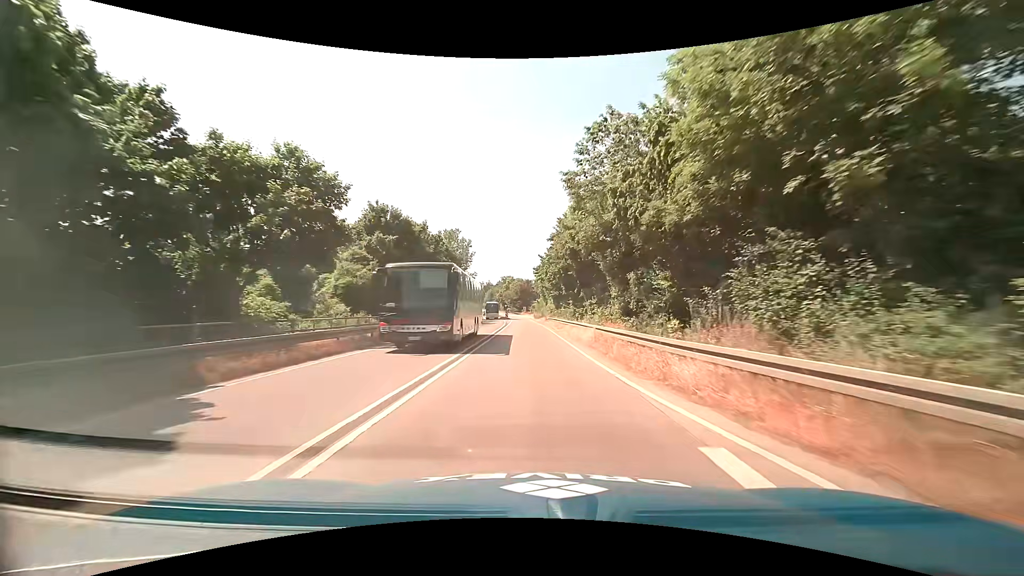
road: trunk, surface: asphalt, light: Day
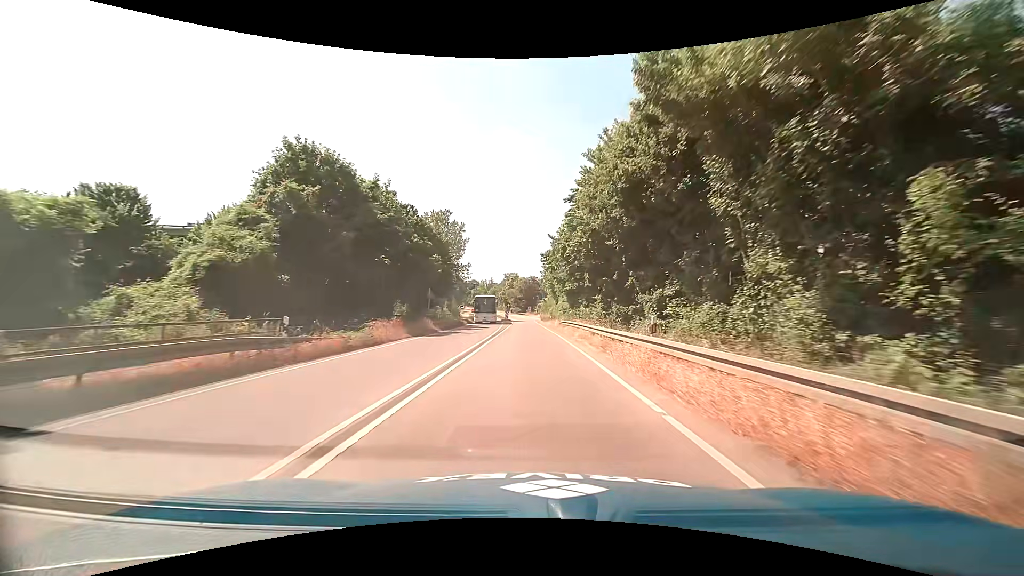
(0.0, +18.8) m; 0°
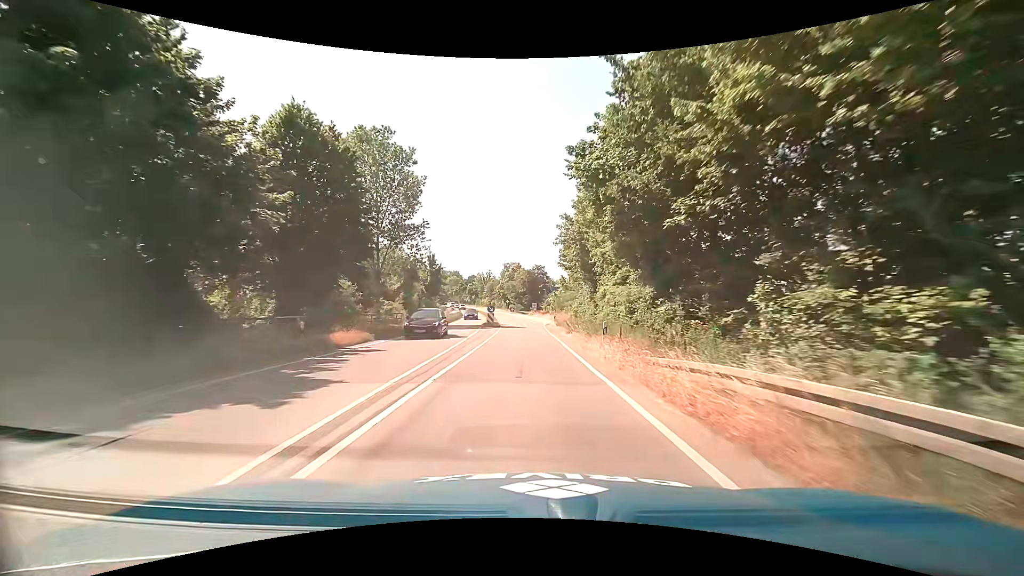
(-0.4, +37.1) m; 0°
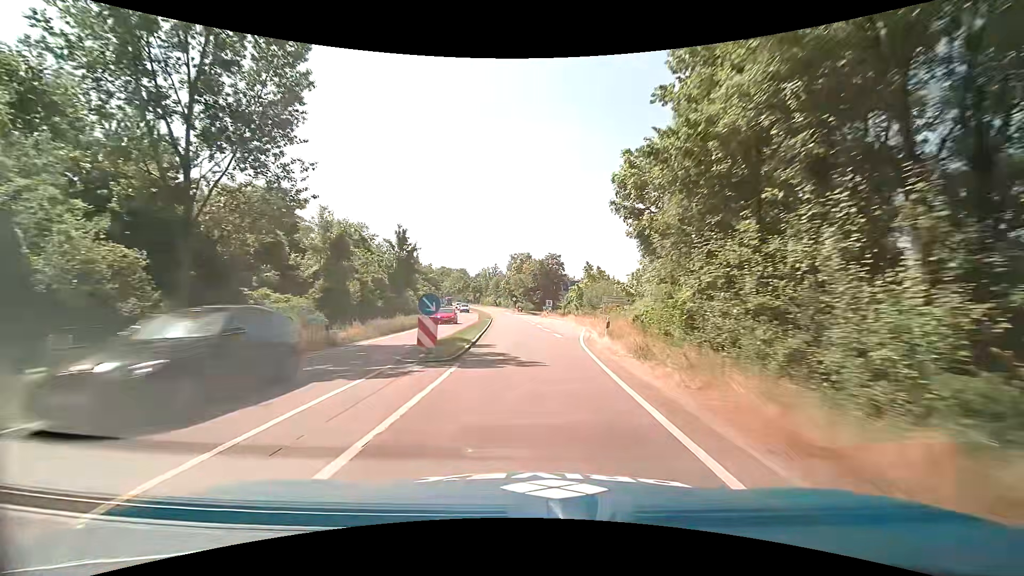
(-0.5, +27.3) m; -2°
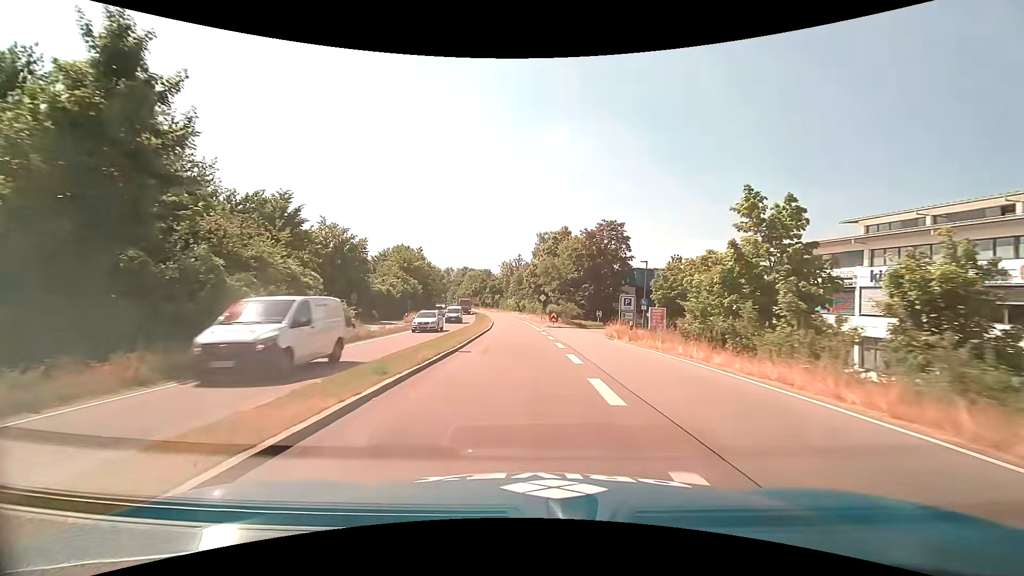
(-1.1, +45.7) m; -3°
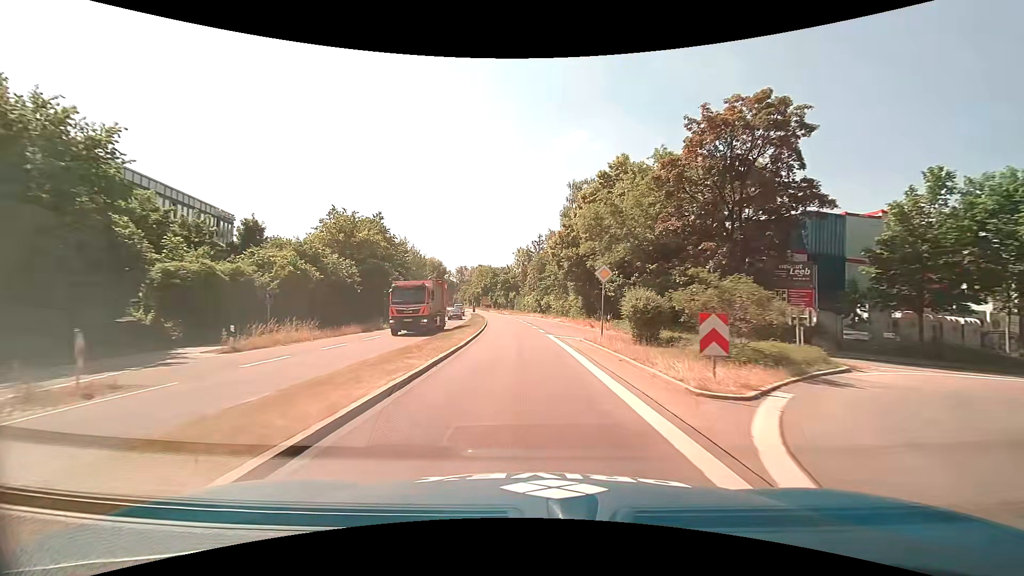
(-0.9, +36.5) m; -3°
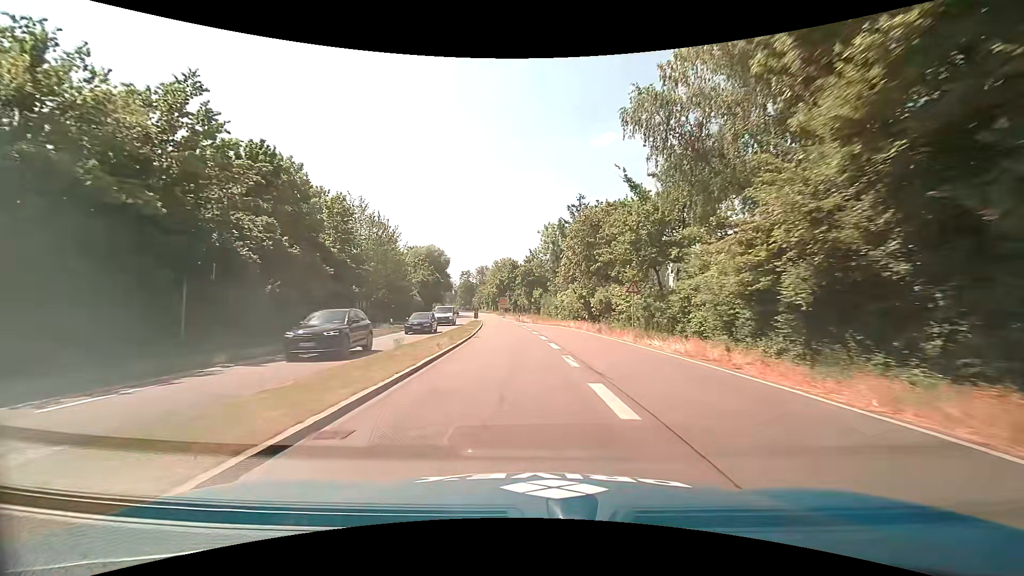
(-0.8, +36.2) m; -3°
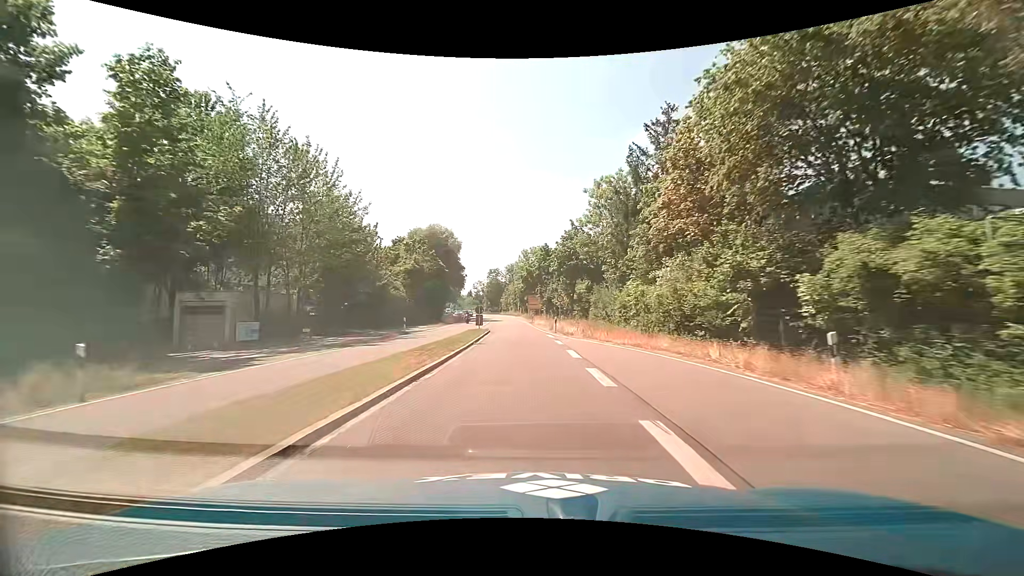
(-0.8, +27.1) m; -3°
(0, +10) (0, +20) (-1, +30) (-2, +40) (-2, +50) (-3, +60) (-4, +70) (-5, +80) (-6, +90) (-7, +100) m
